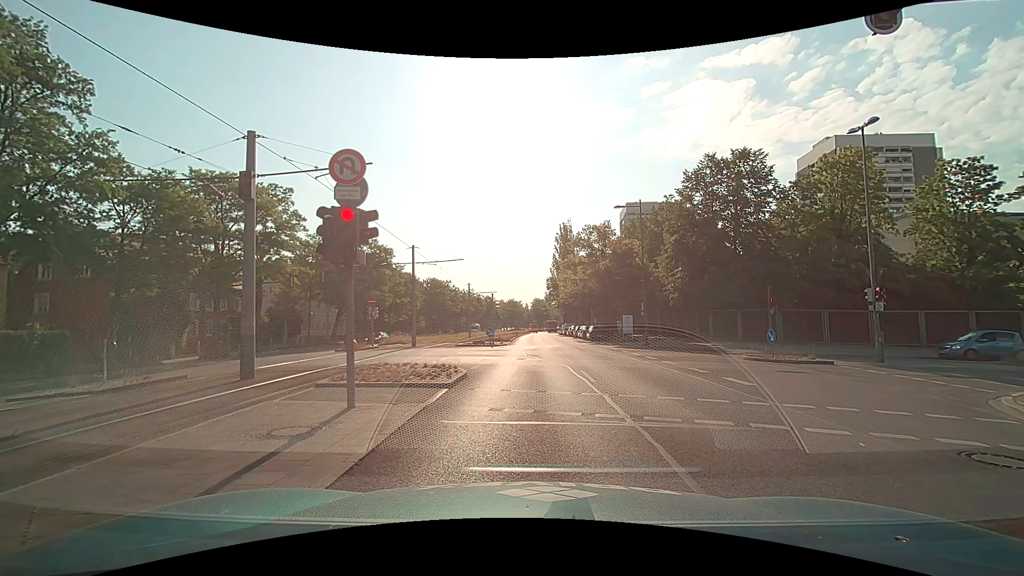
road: secondary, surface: asphalt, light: Day
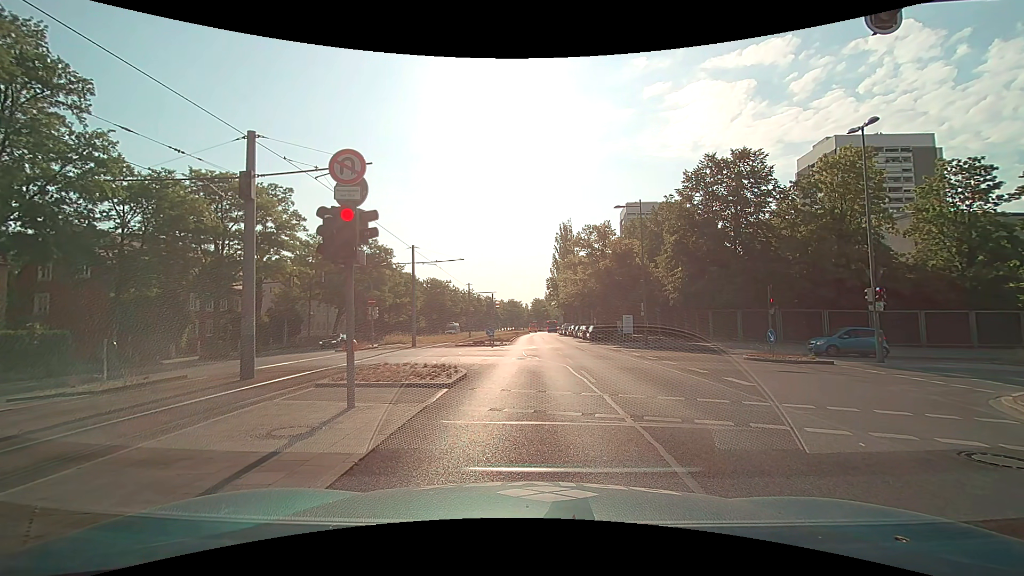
(0.0, 0.0) m; 0°
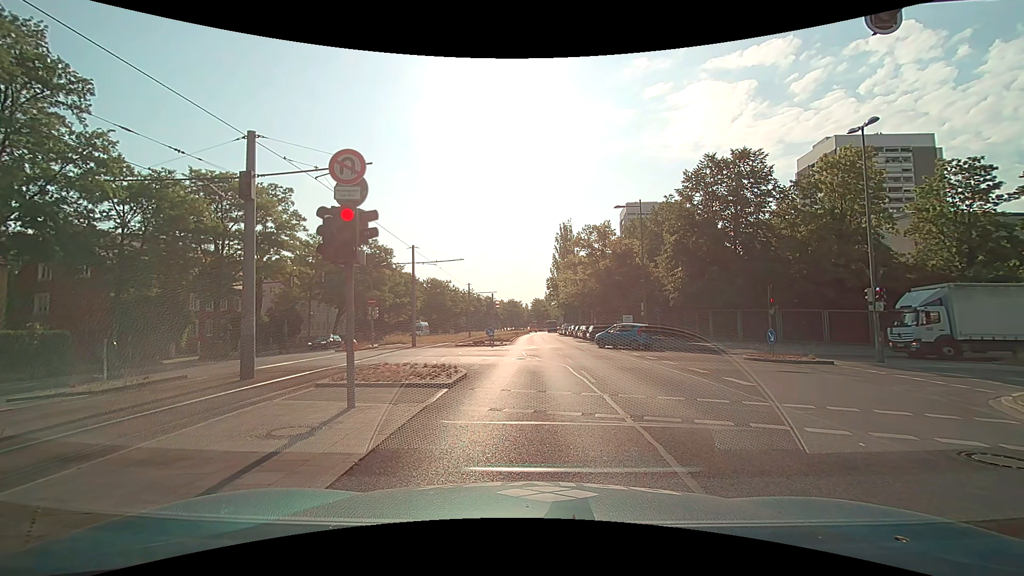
(0.0, 0.0) m; 0°
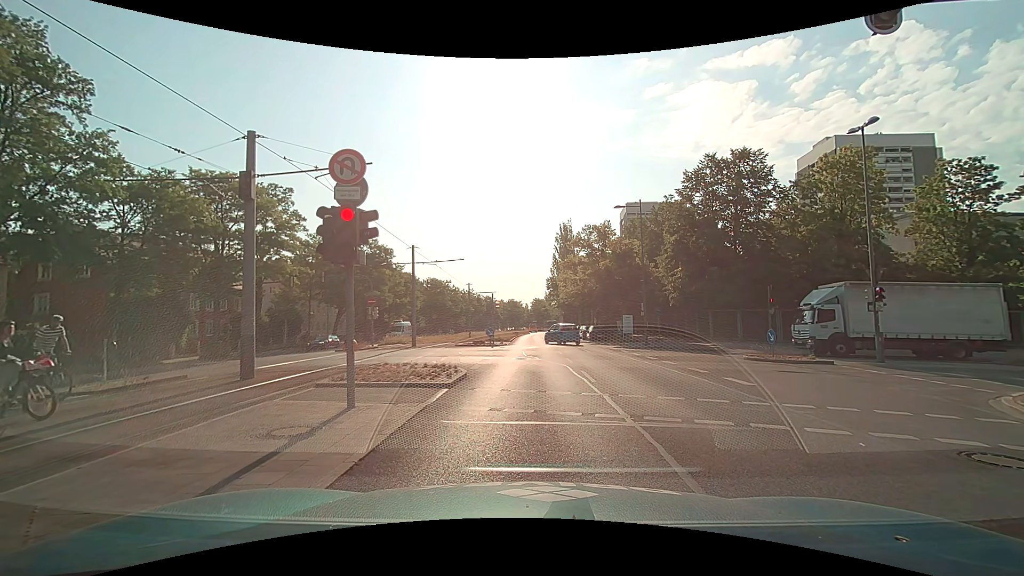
(0.0, 0.0) m; 0°
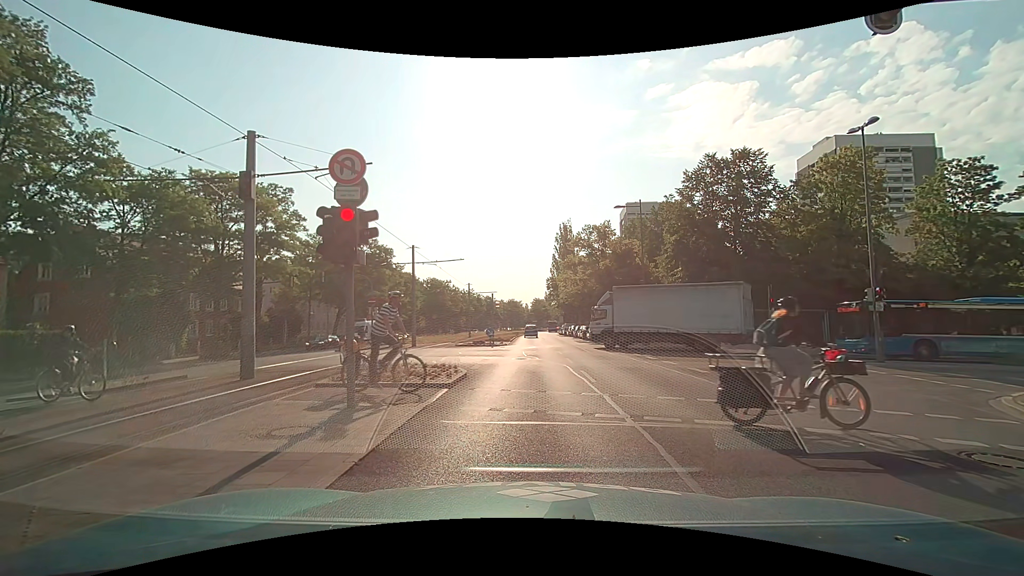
(0.0, 0.0) m; 0°
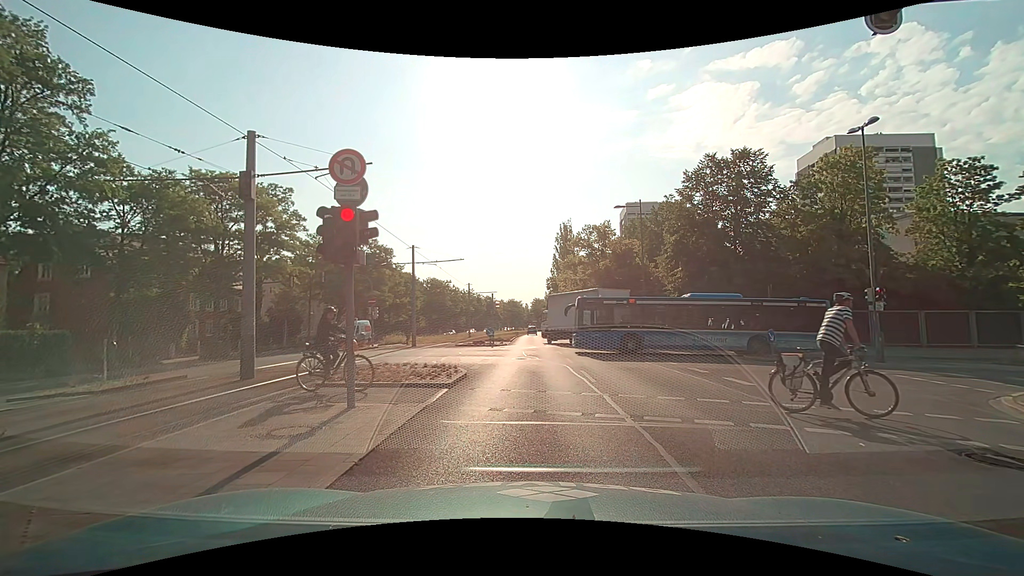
(0.0, 0.0) m; 0°
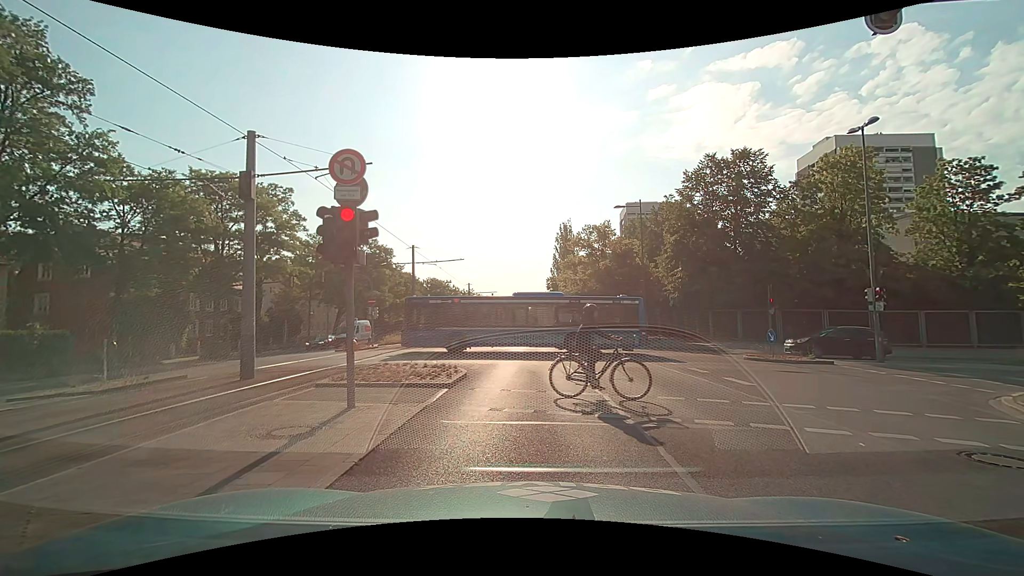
(0.0, 0.0) m; 0°
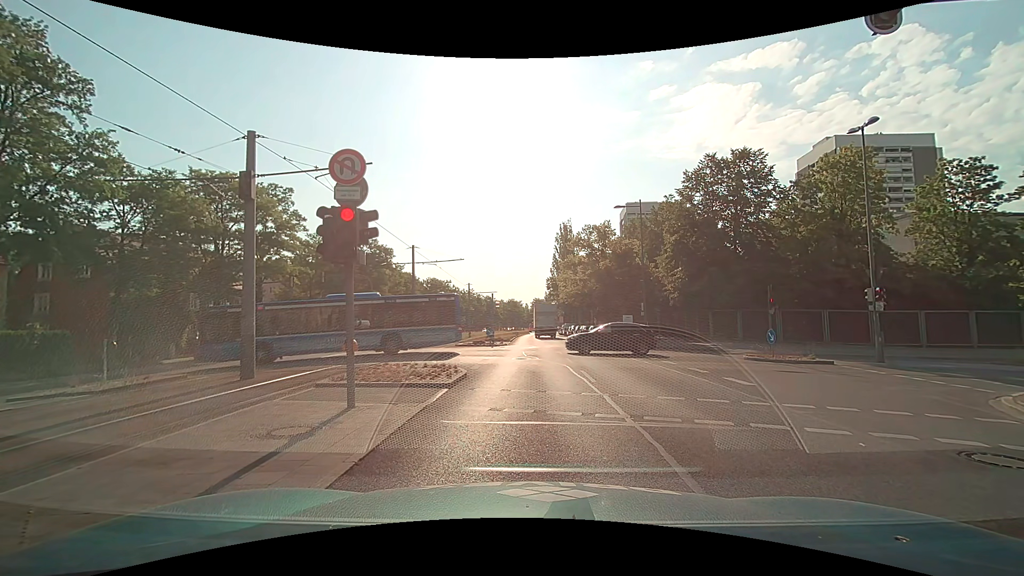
(0.0, 0.0) m; 0°
